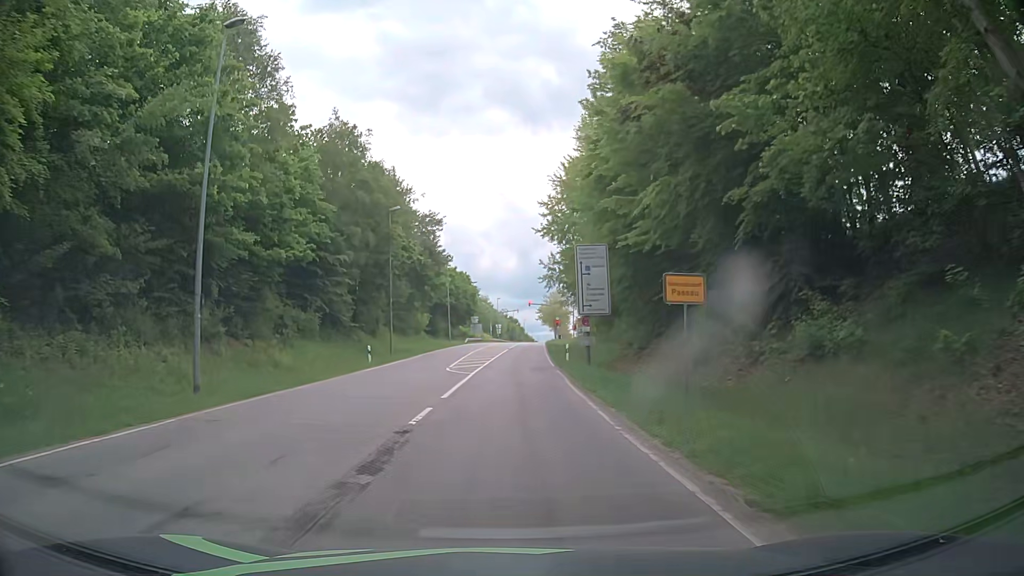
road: secondary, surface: asphalt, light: Day
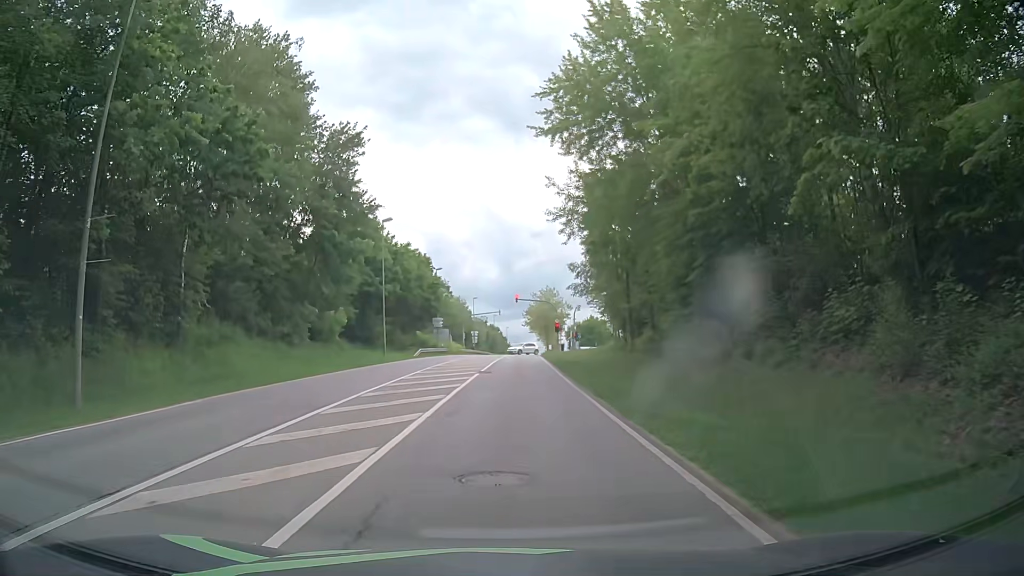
(+0.1, +33.2) m; +1°
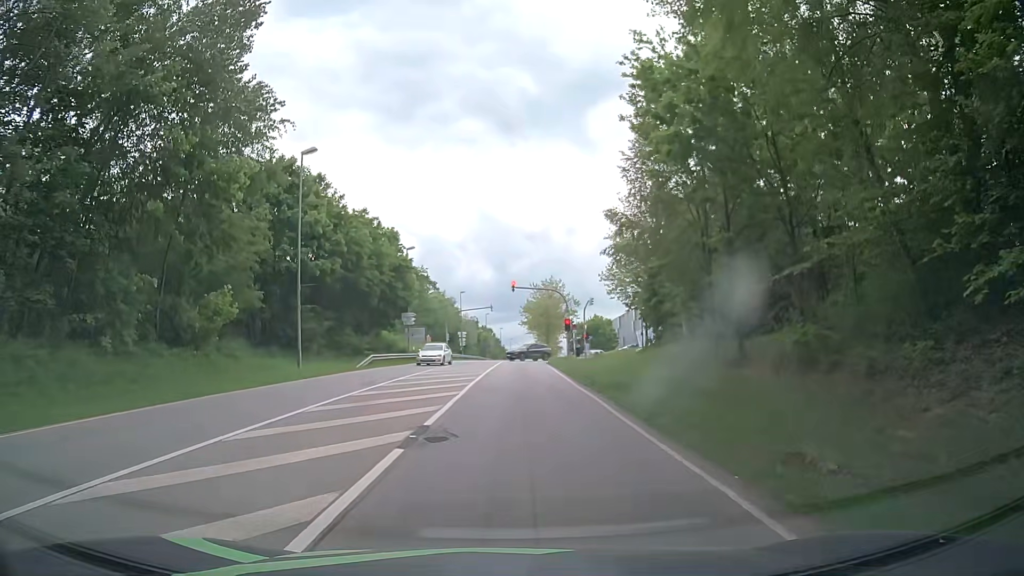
(0.0, +18.9) m; +1°
